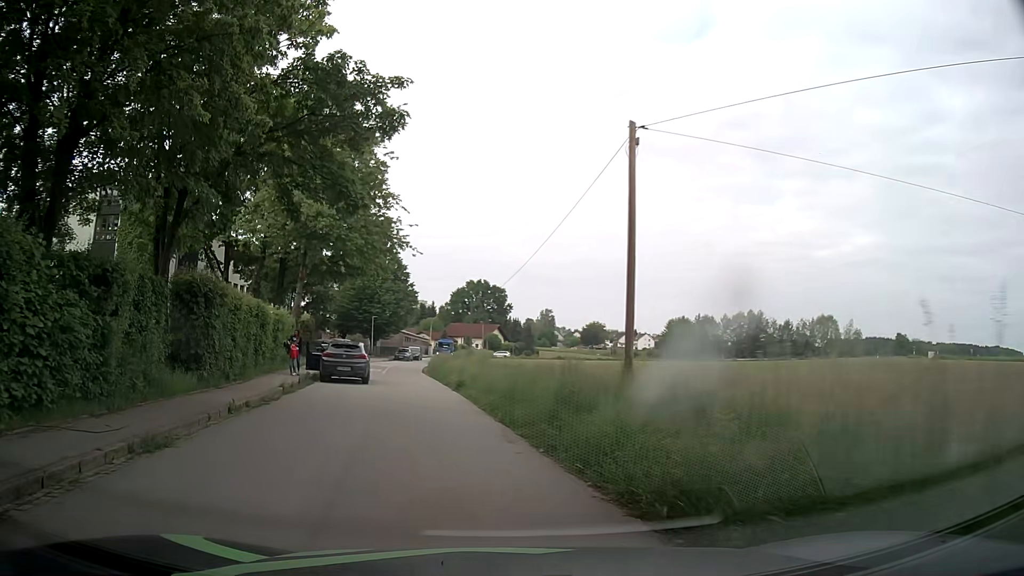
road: residential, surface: asphalt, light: Day
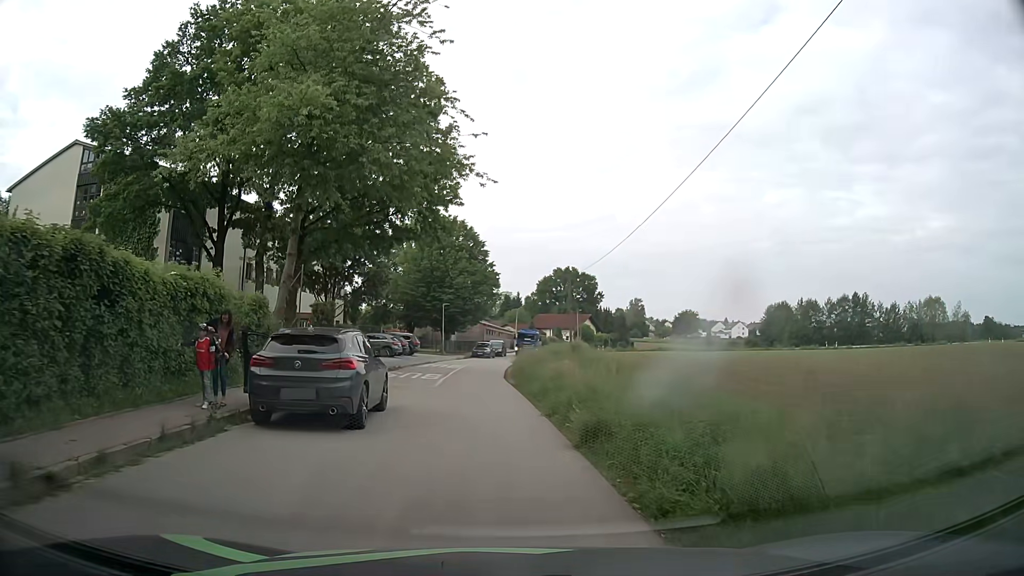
(-1.5, +14.7) m; -8°
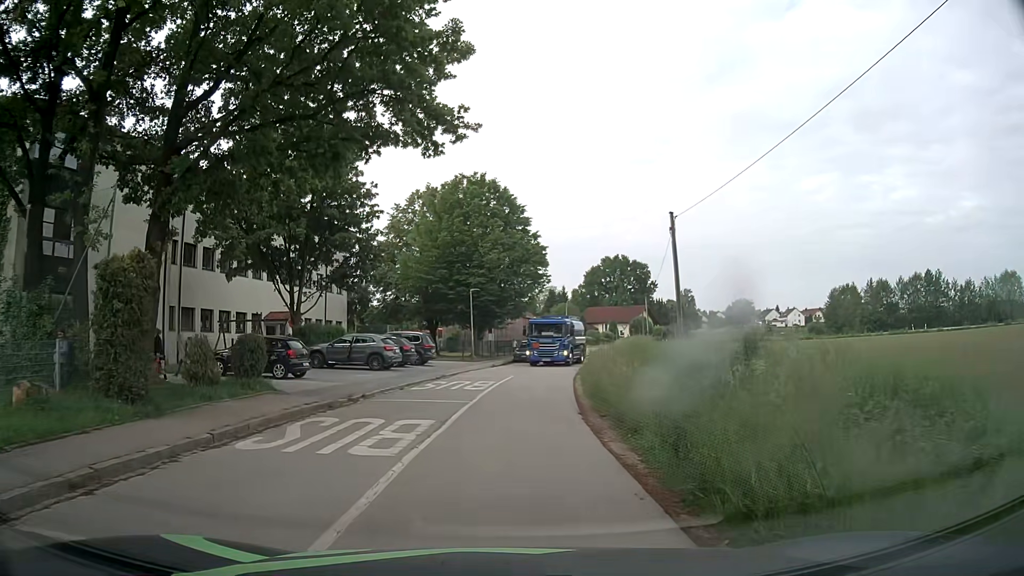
(-0.6, +17.1) m; -4°
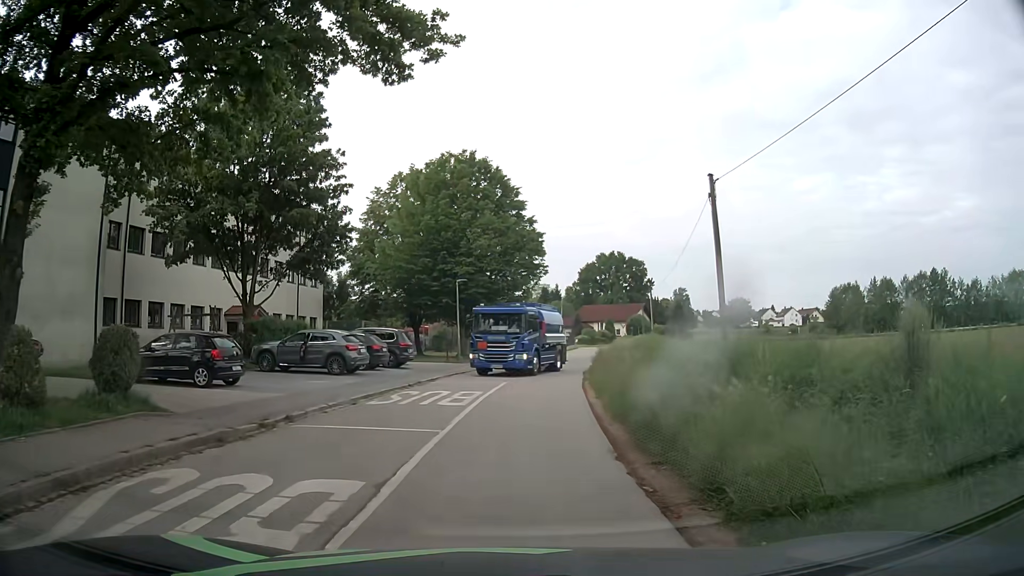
(0.0, +5.5) m; +1°
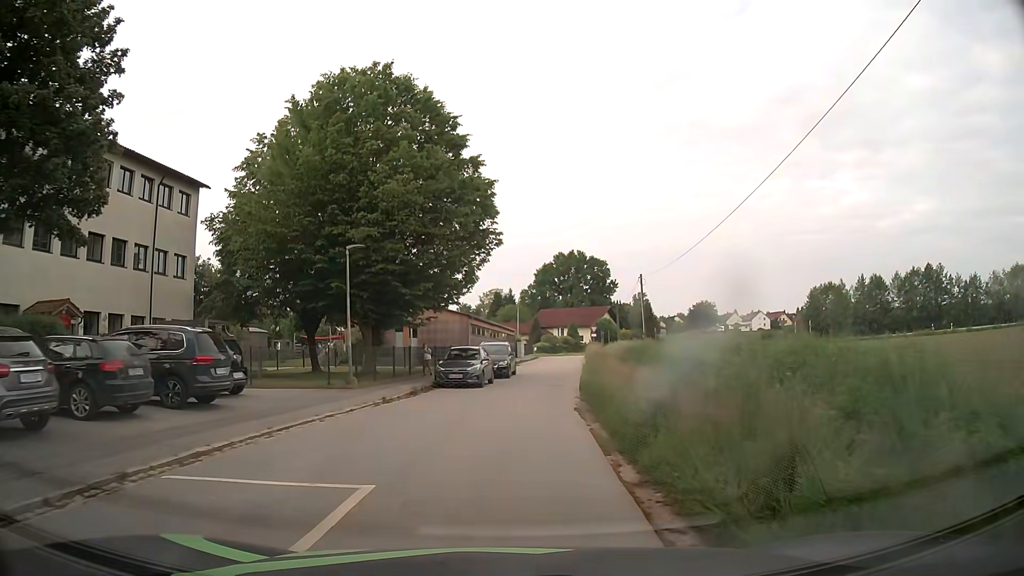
(+0.8, +16.1) m; +3°
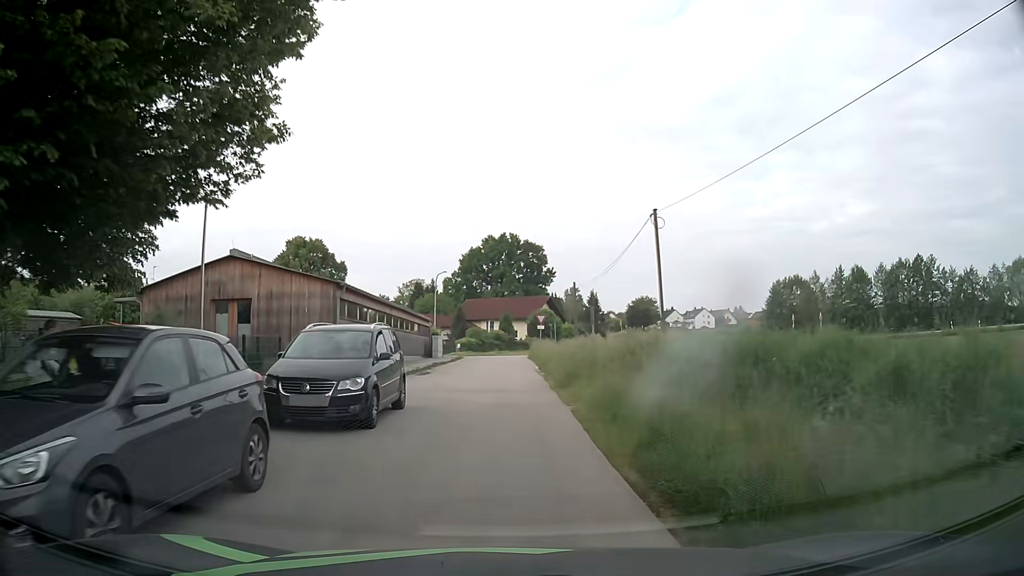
(+1.1, +21.1) m; +6°
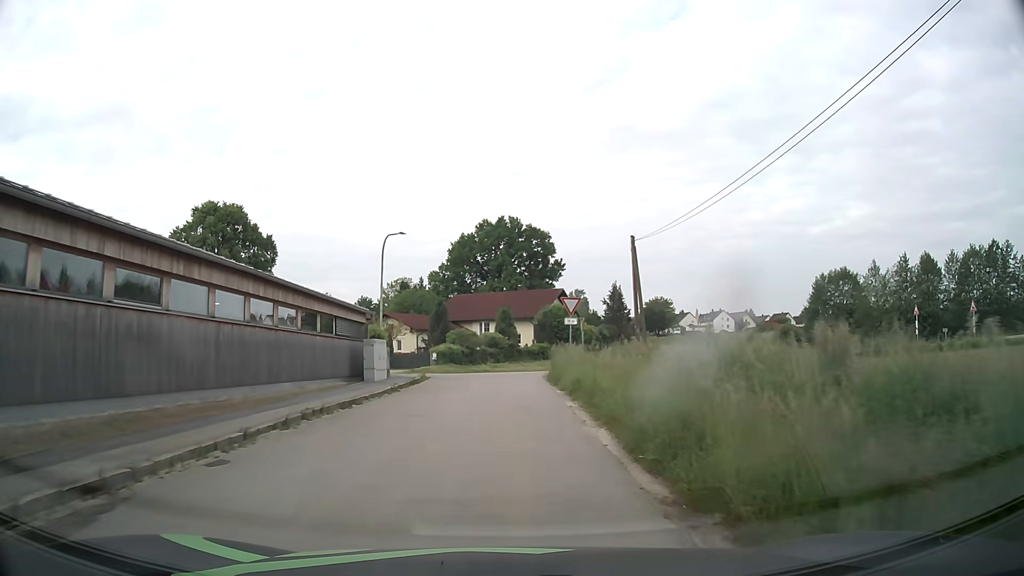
(+0.2, +24.8) m; 0°
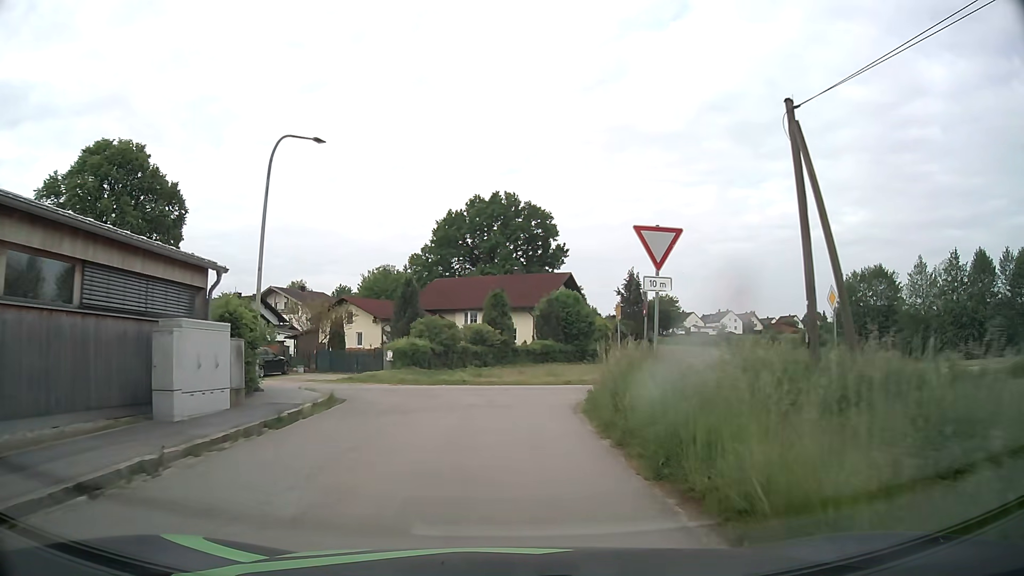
(0.0, +16.1) m; 0°
